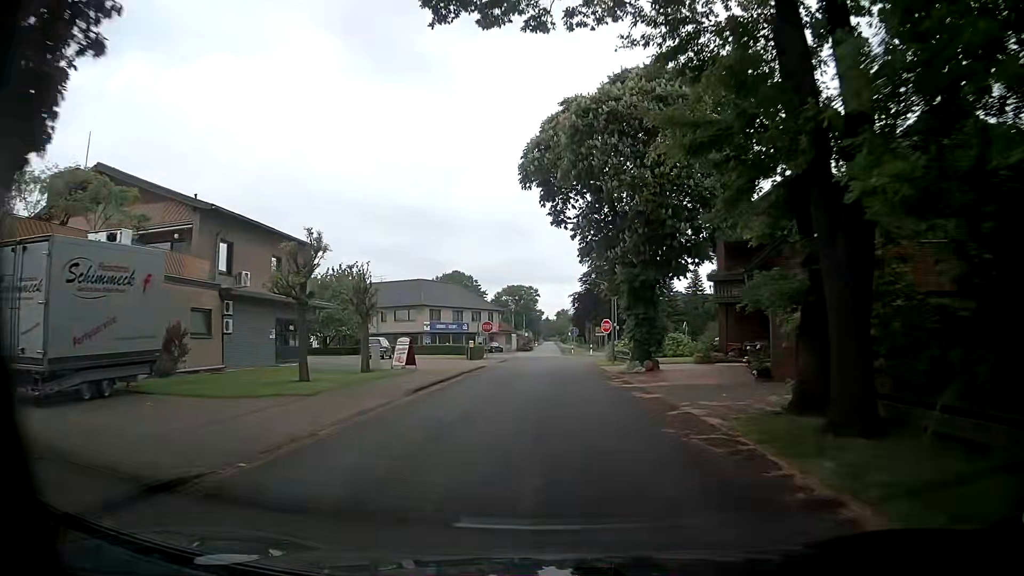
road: unclassified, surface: asphalt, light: Day
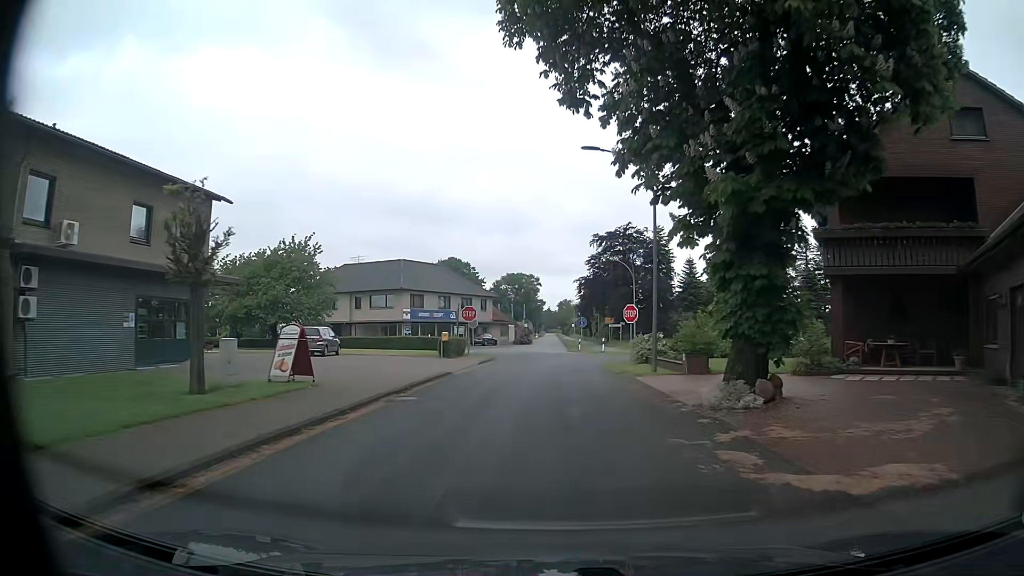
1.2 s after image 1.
(+0.2, +12.9) m; +2°
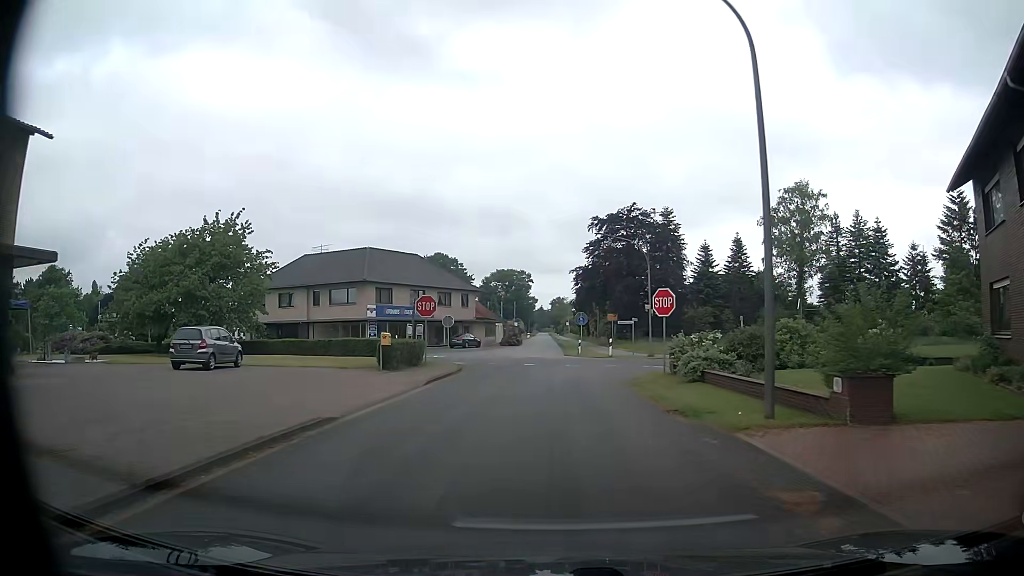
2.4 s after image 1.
(-0.1, +11.7) m; 0°
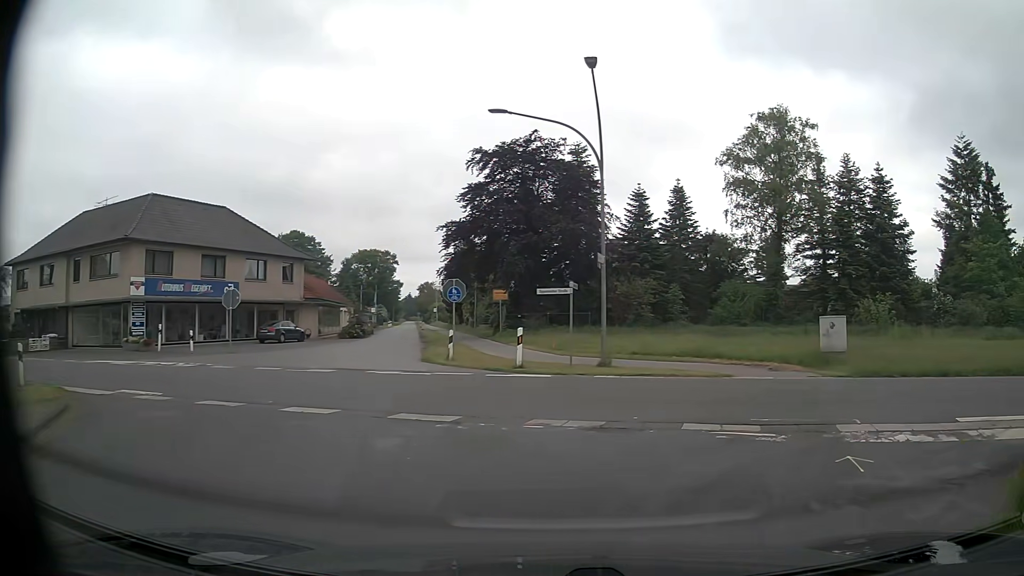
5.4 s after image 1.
(+0.7, +22.1) m; +11°
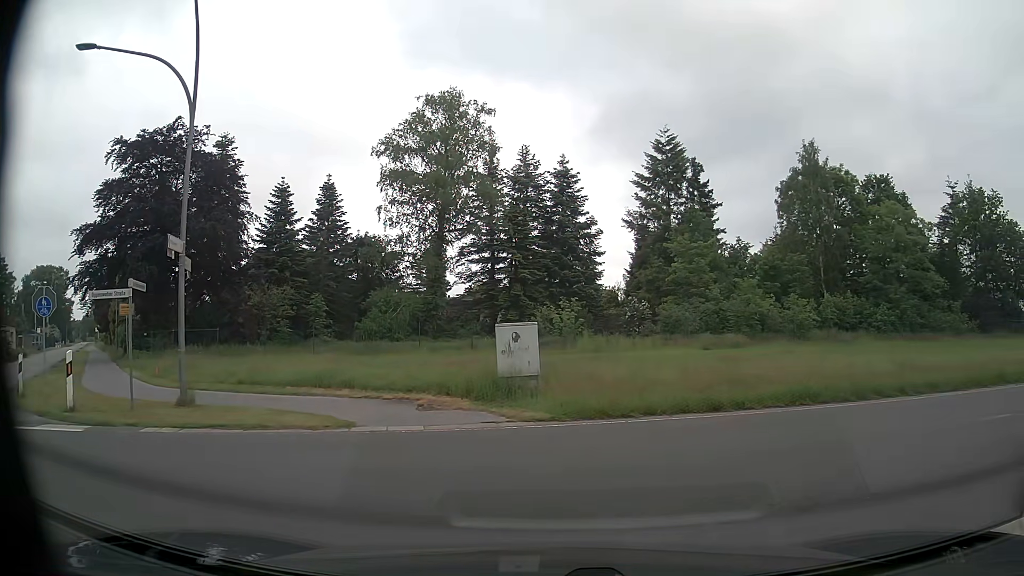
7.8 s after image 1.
(+1.3, +5.8) m; +25°
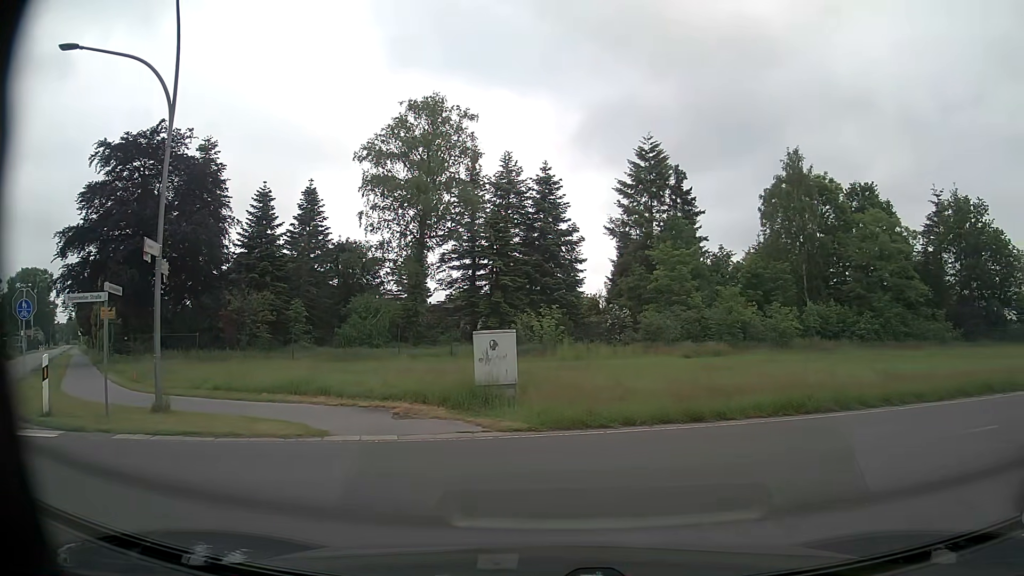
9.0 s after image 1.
(0.0, +0.3) m; 0°
